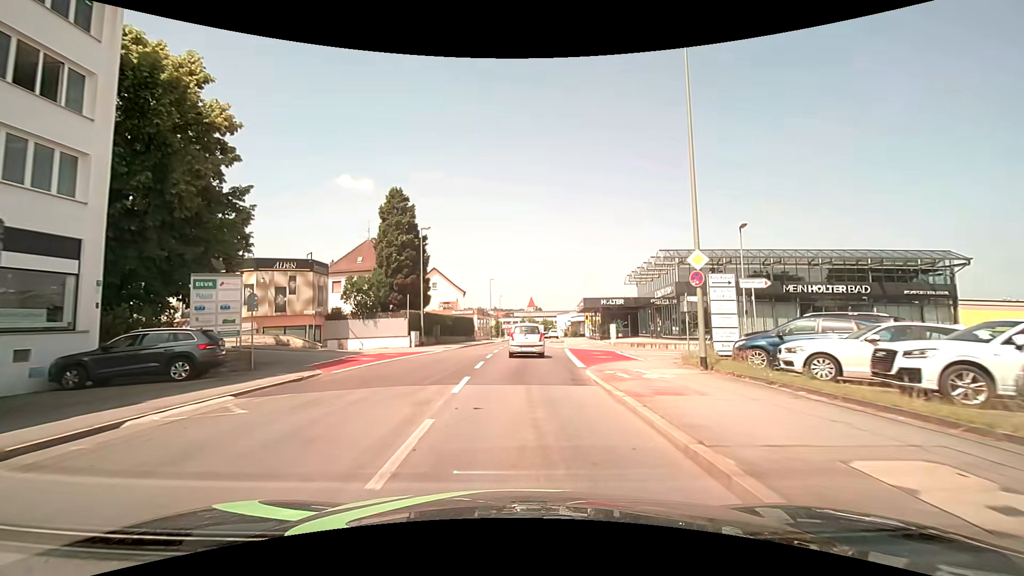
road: tertiary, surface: asphalt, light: Day
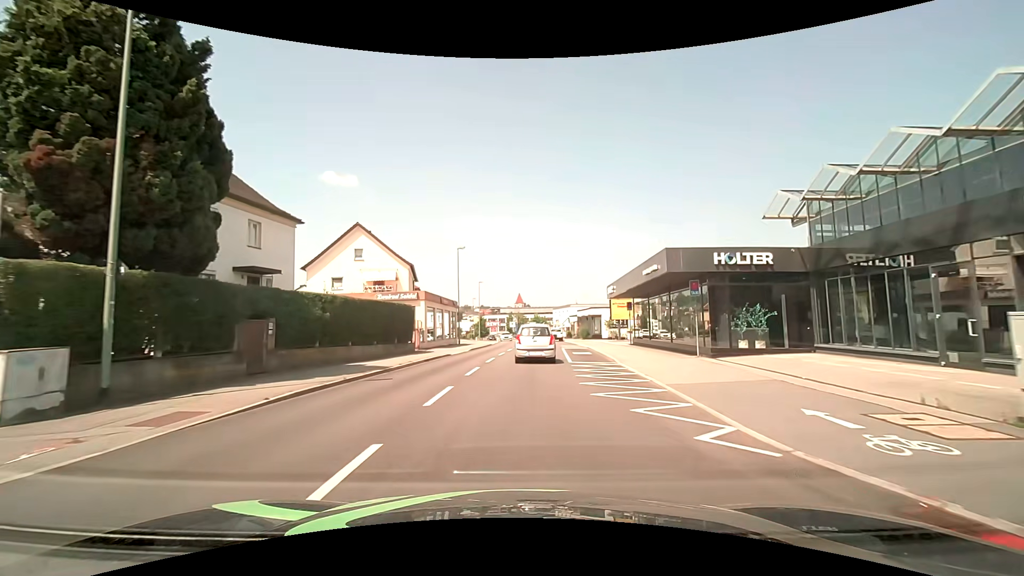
(+0.3, +31.3) m; +2°
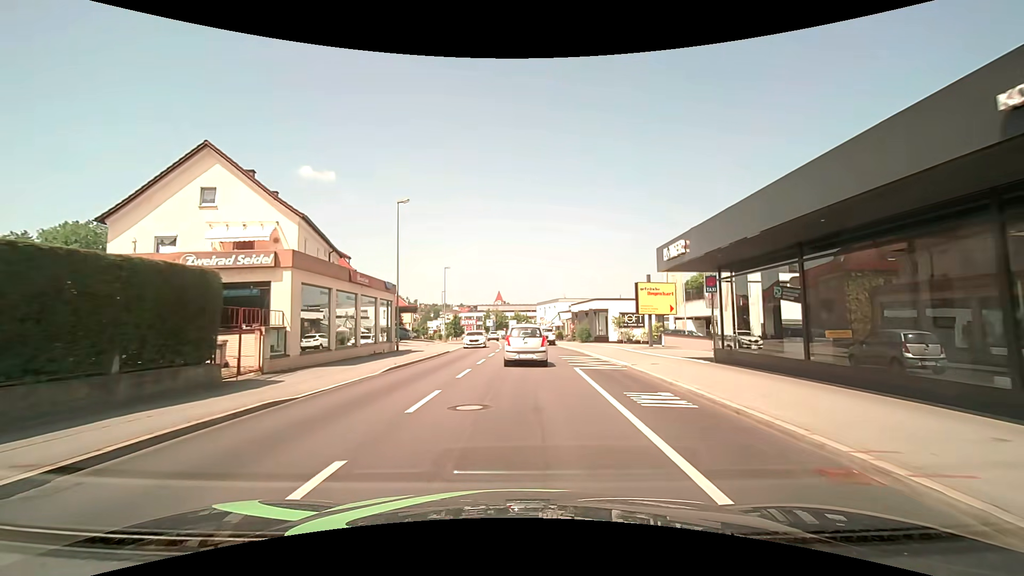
(+0.4, +18.7) m; +2°
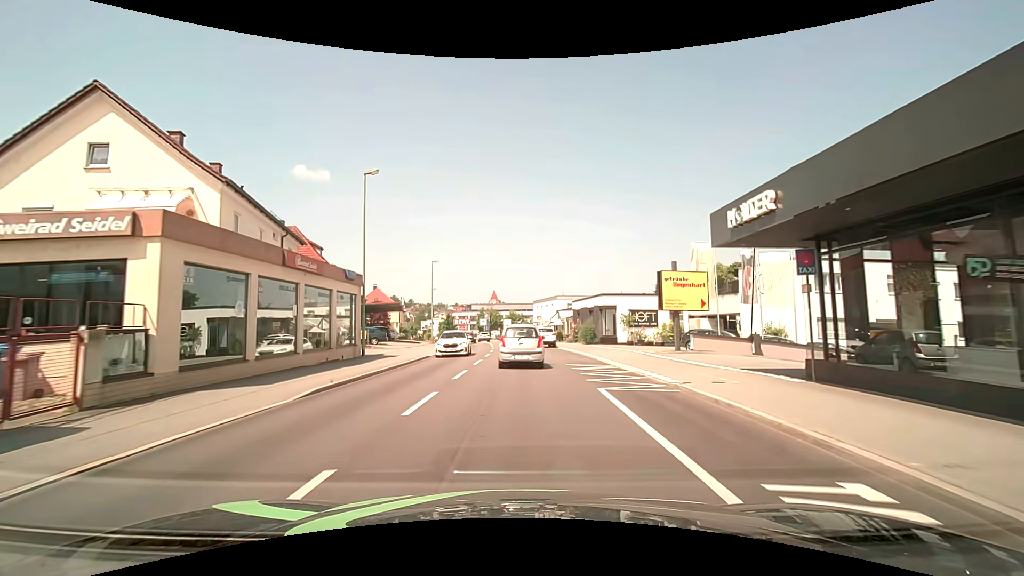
(0.0, +6.2) m; 0°
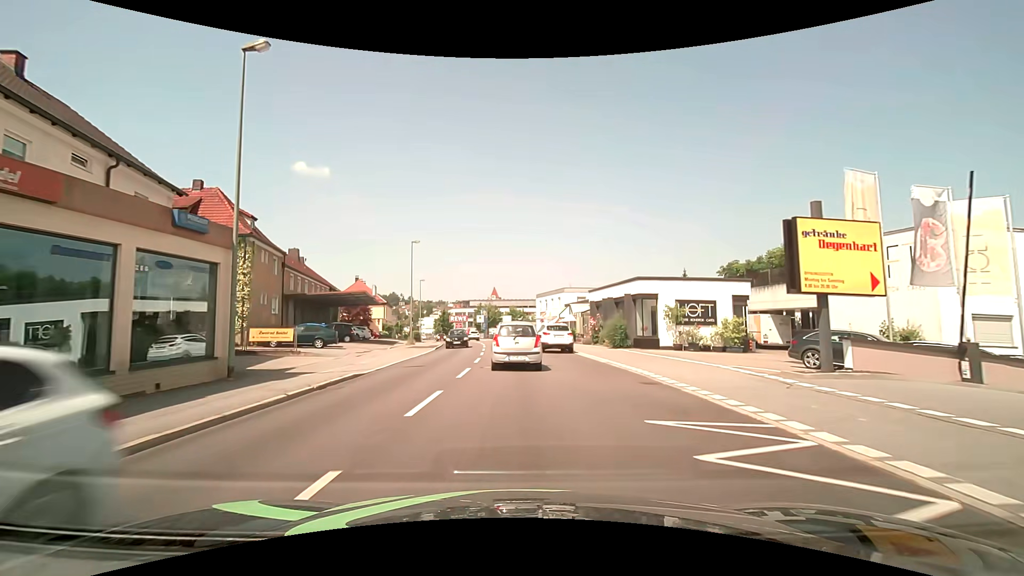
(+0.1, +12.2) m; 0°
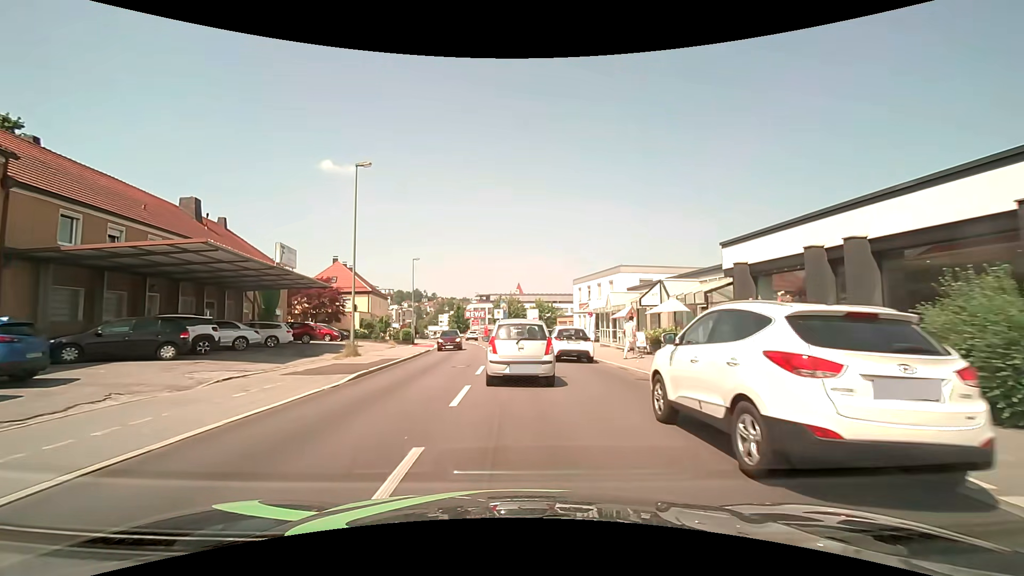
(-0.6, +23.1) m; -3°
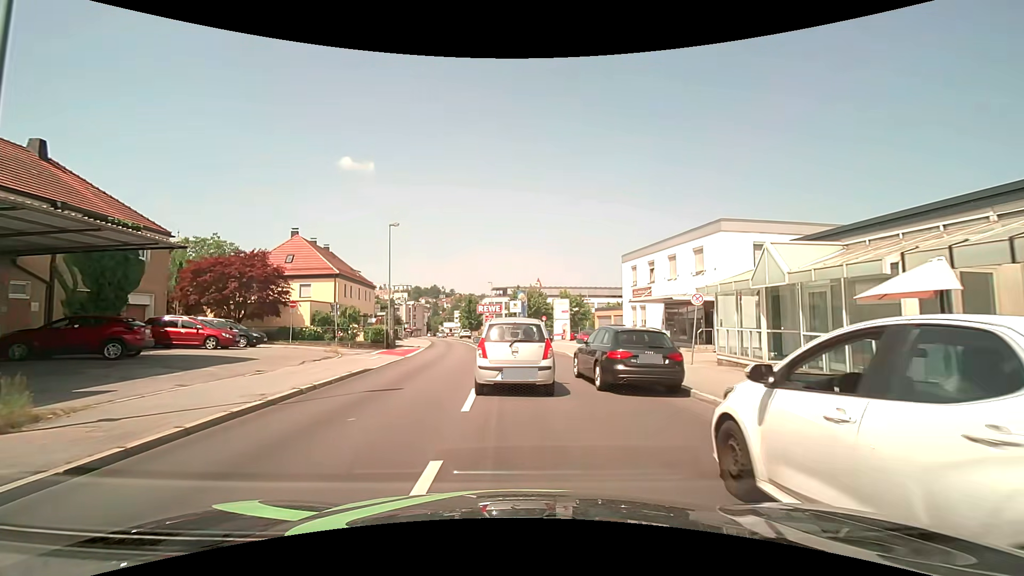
(-0.3, +18.4) m; -2°
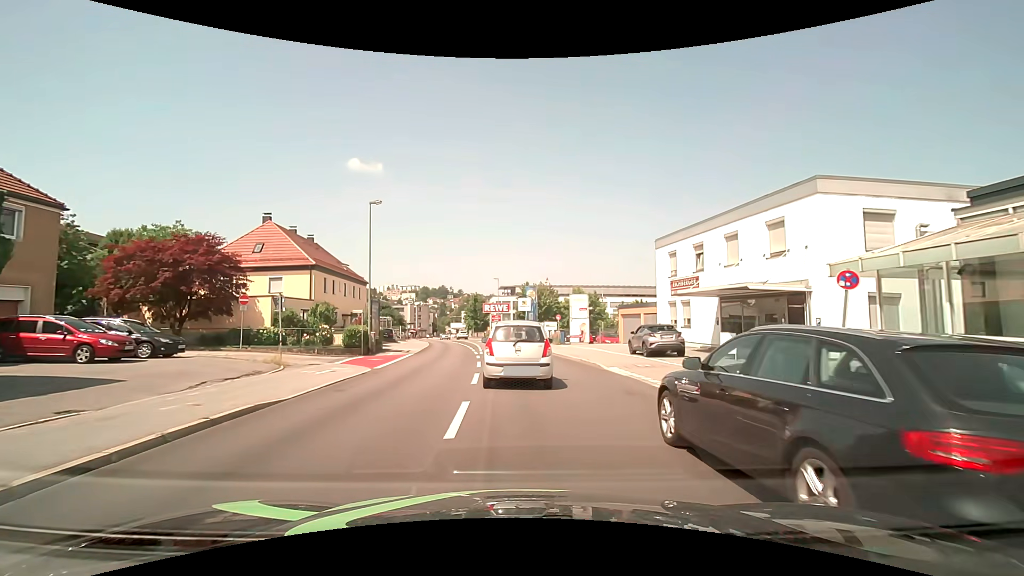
(0.0, +7.8) m; -1°
(0, +10) (0, +20) (-1, +30) (-1, +40) (-3, +50) (-4, +60) (-6, +70) (-7, +80) (-9, +89) (-11, +99) m
